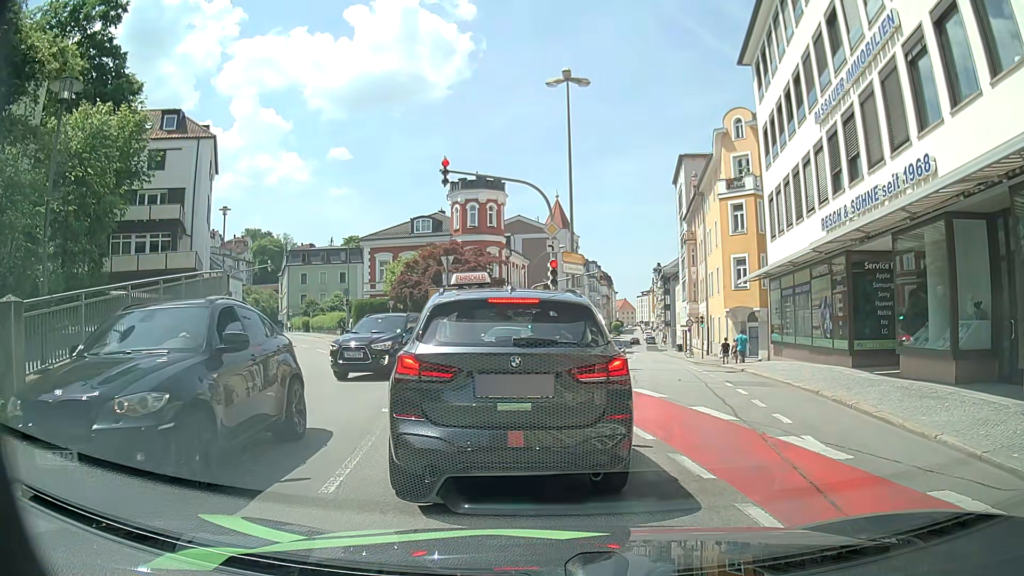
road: tertiary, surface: asphalt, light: Day
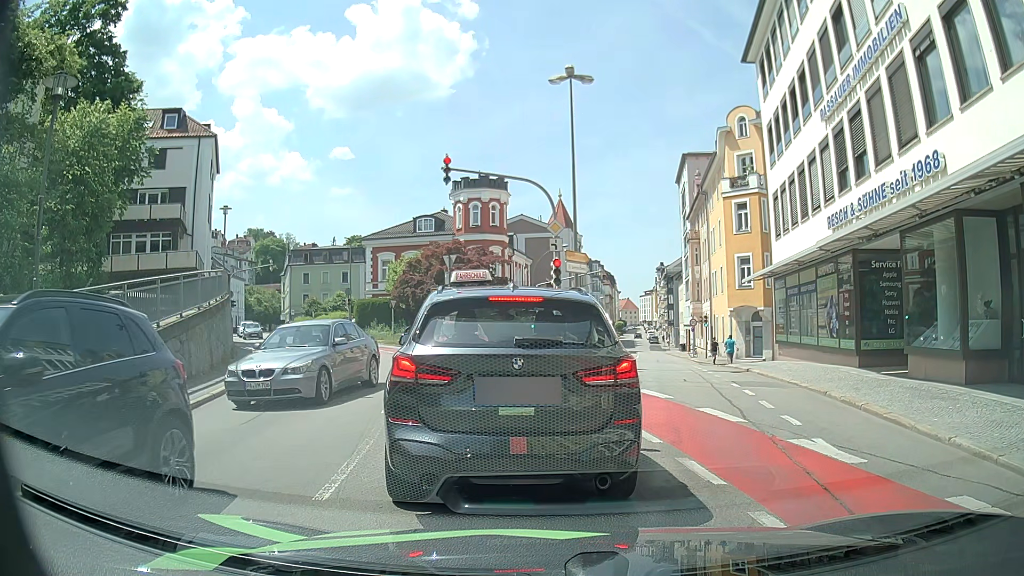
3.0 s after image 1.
(0.0, +0.3) m; 0°
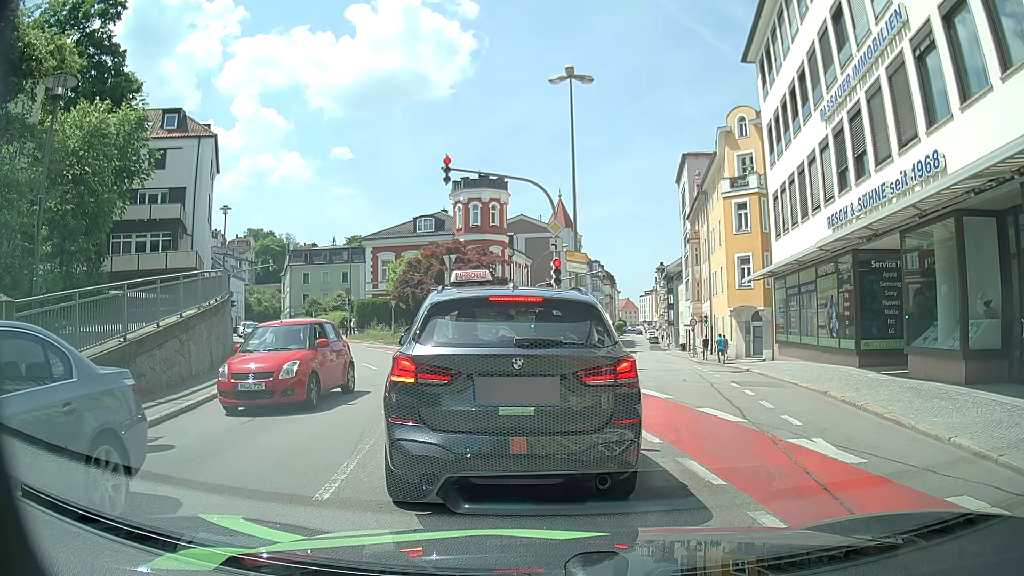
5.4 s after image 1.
(0.0, 0.0) m; 0°
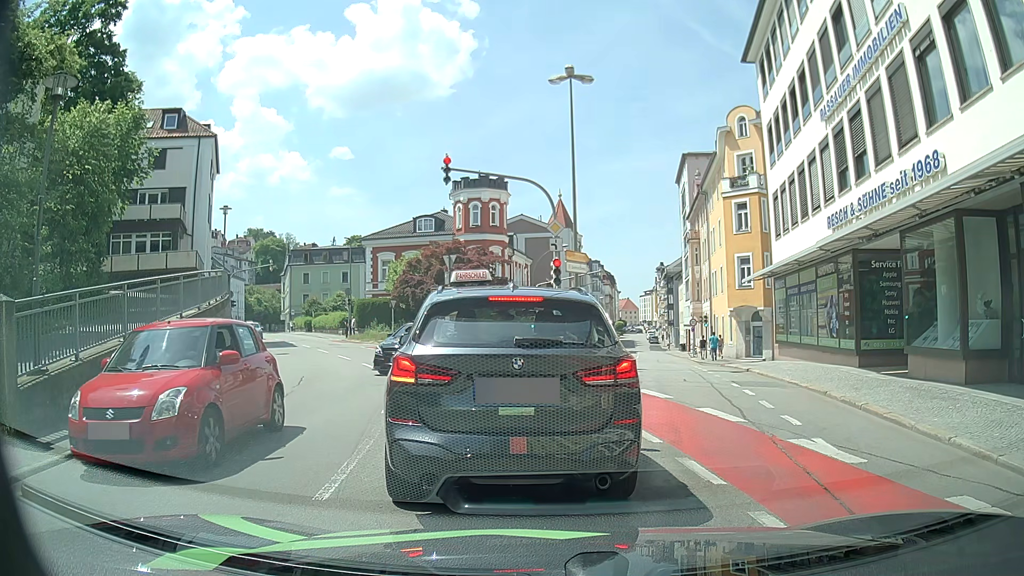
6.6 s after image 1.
(0.0, 0.0) m; 0°
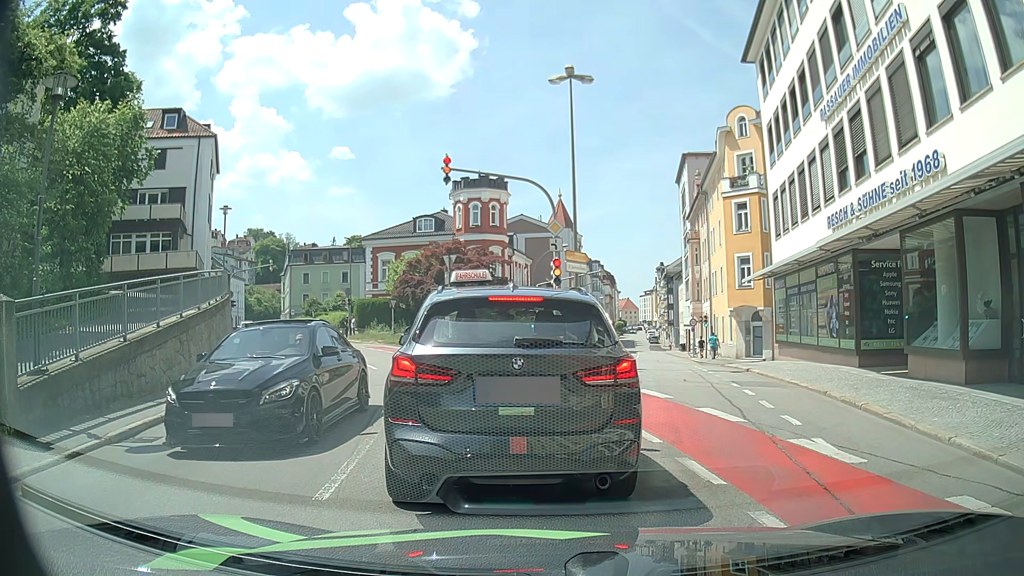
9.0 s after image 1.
(0.0, 0.0) m; 0°
